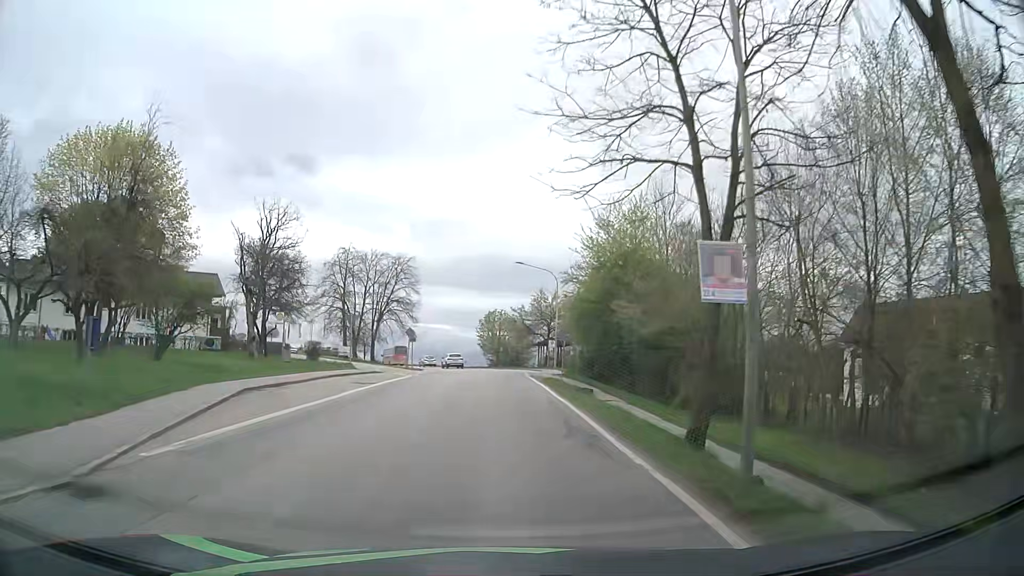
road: secondary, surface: asphalt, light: Day
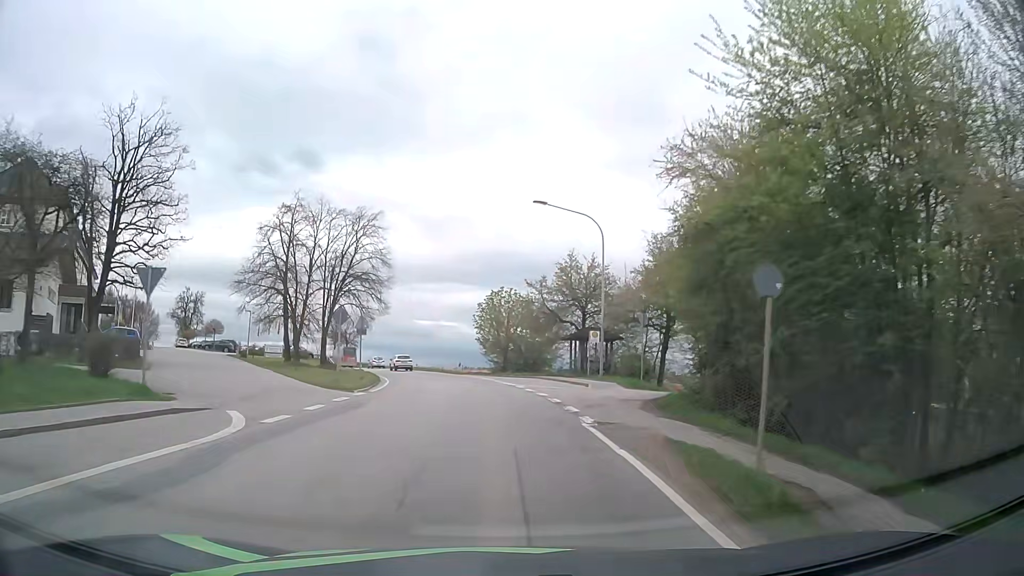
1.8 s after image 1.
(0.0, +24.1) m; -1°
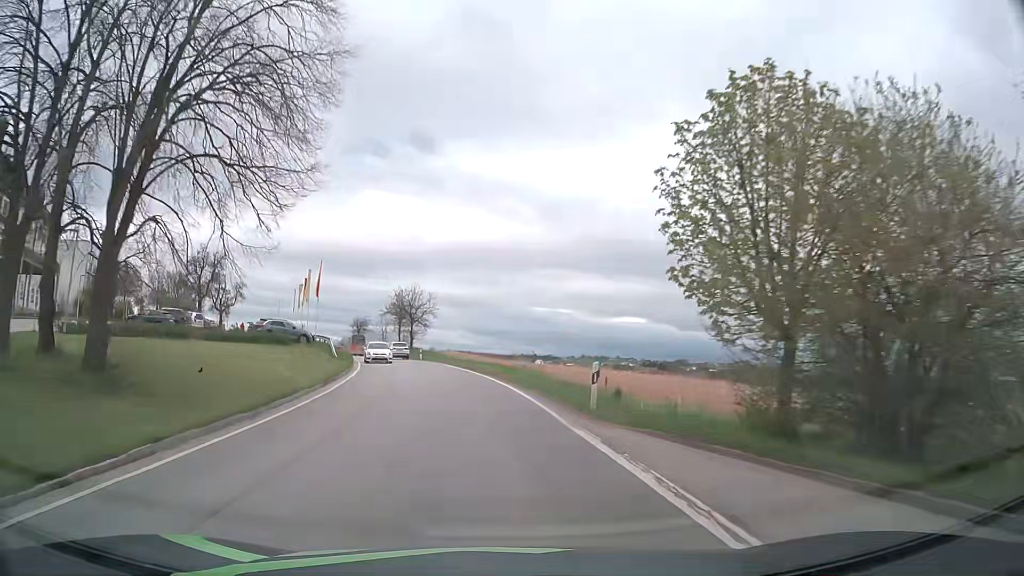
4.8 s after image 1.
(-2.5, +39.7) m; -9°
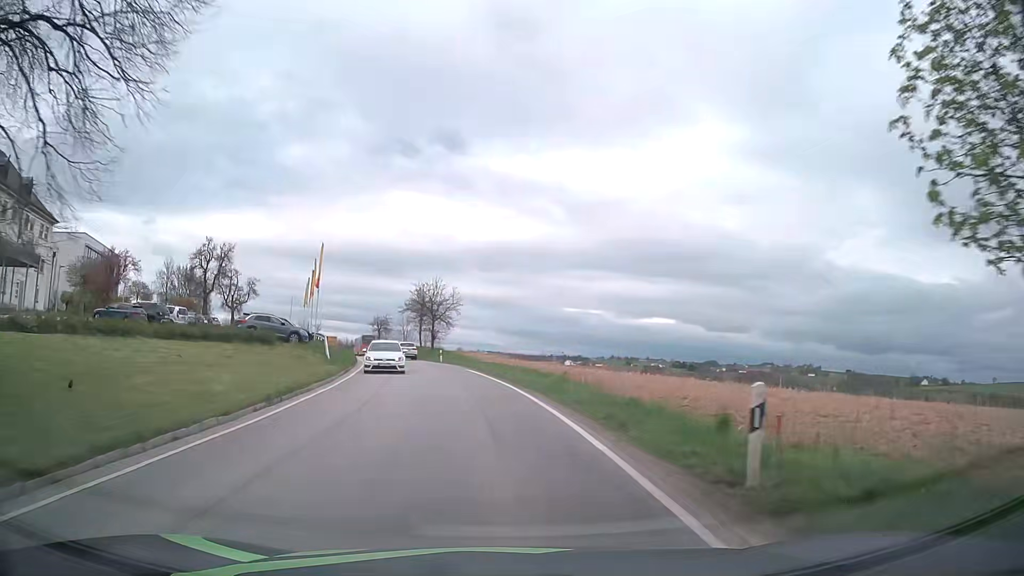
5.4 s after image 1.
(-0.2, +8.1) m; -2°
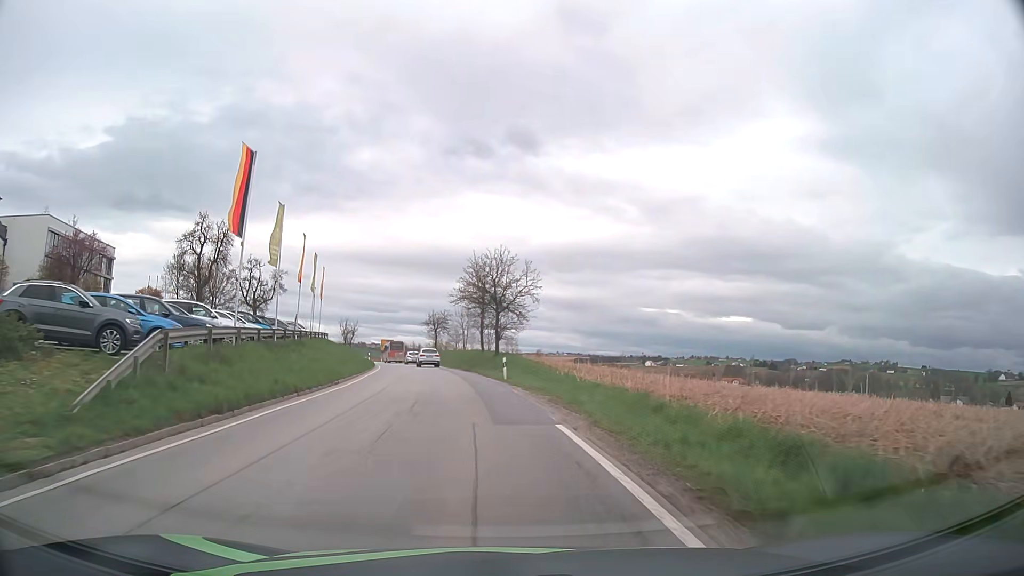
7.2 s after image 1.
(-1.4, +24.4) m; -7°
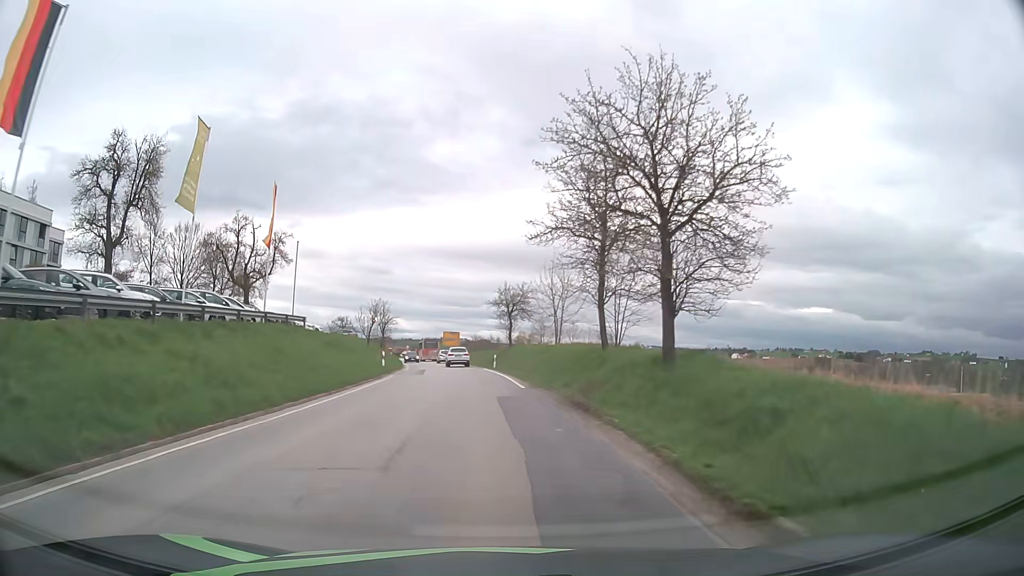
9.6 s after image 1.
(-2.3, +32.3) m; -7°
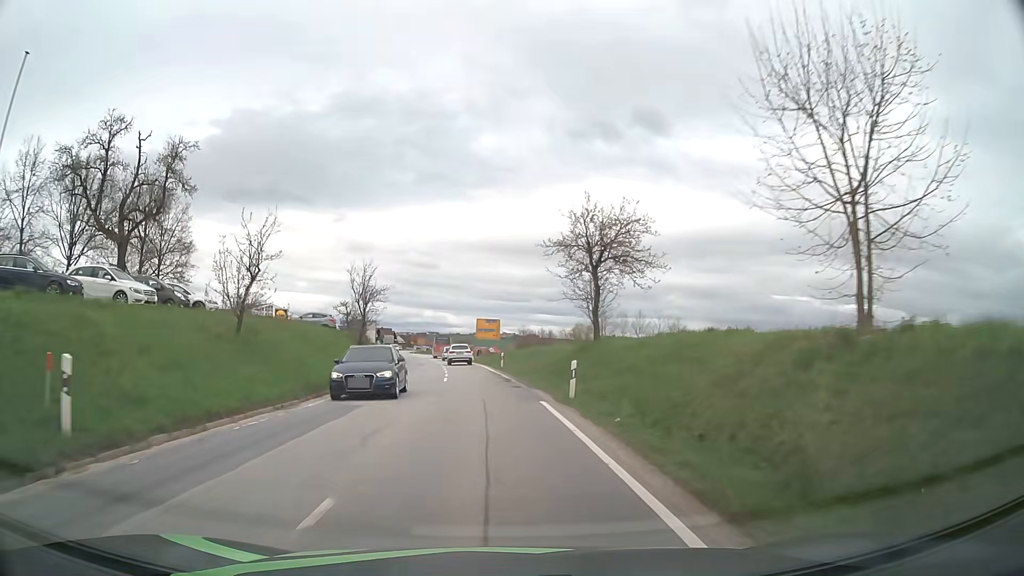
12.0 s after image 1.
(-1.2, +32.2) m; -4°
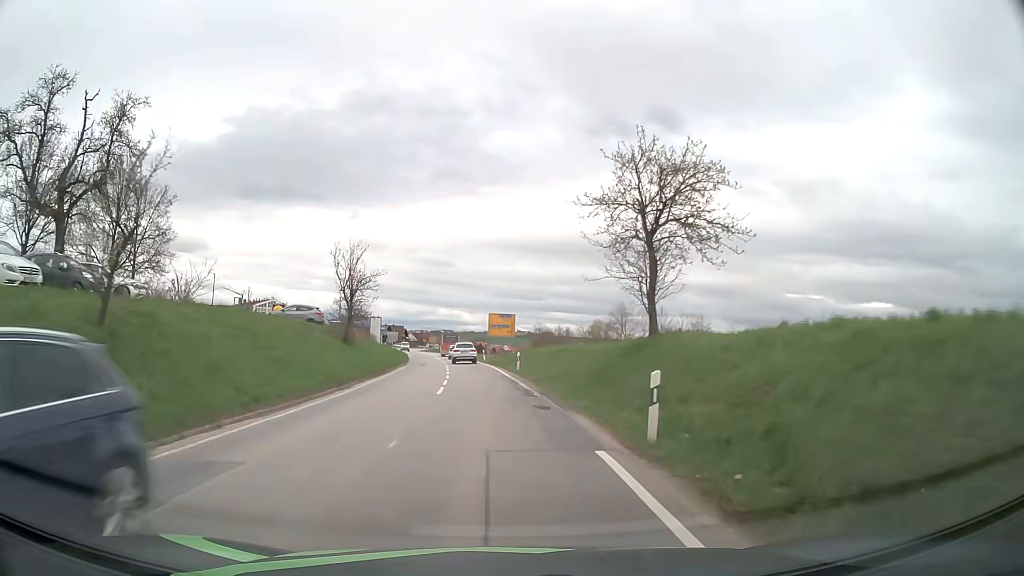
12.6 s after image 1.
(-0.1, +8.1) m; -1°
(0, +10) (-1, +20) (-1, +30) (-2, +40) (-3, +50) (-4, +60) (-5, +70) (-6, +80) (-7, +90) (-8, +100) m
